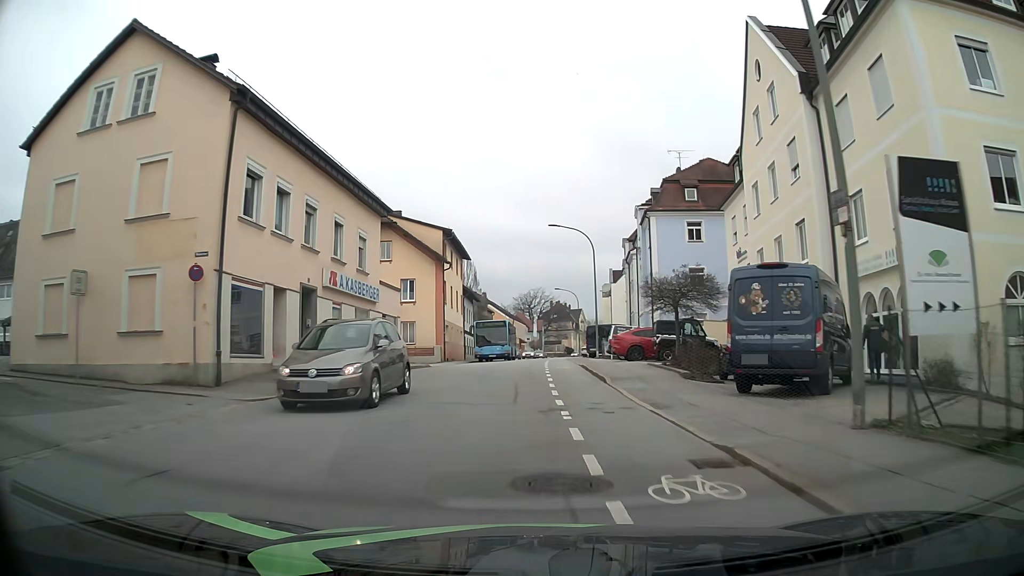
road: tertiary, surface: asphalt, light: Day
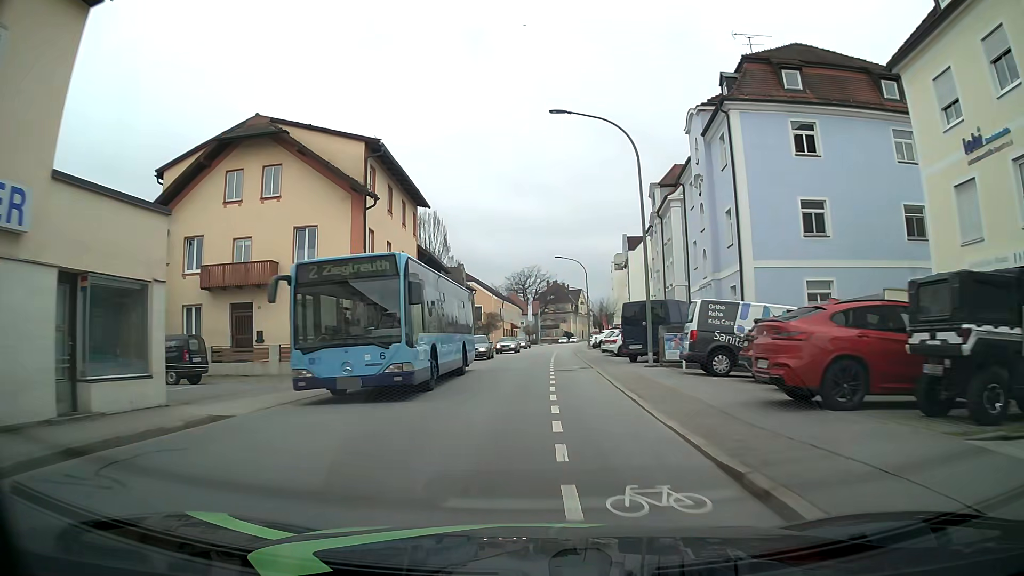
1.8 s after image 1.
(+0.5, +21.6) m; +2°
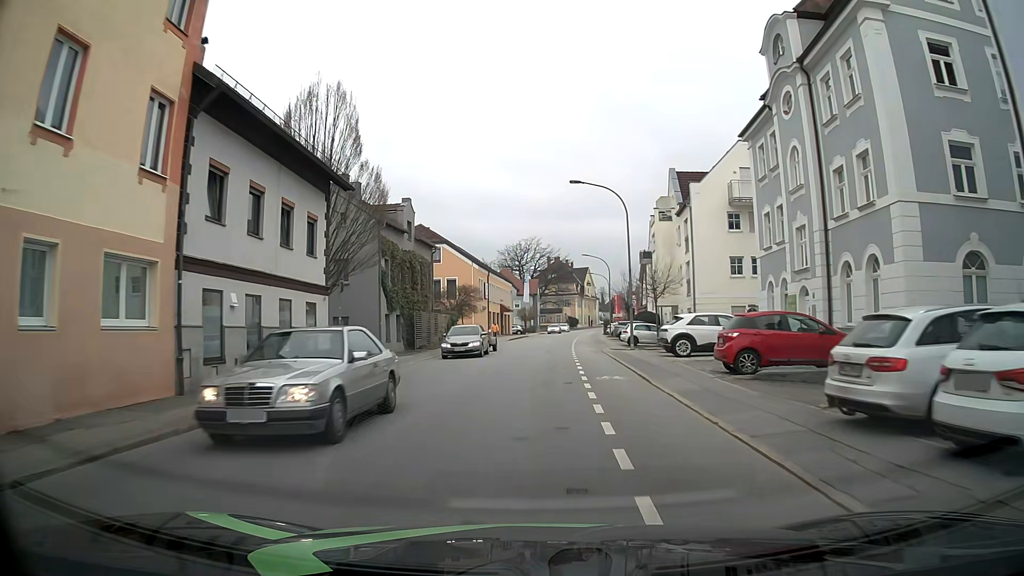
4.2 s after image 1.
(-0.4, +28.8) m; -1°
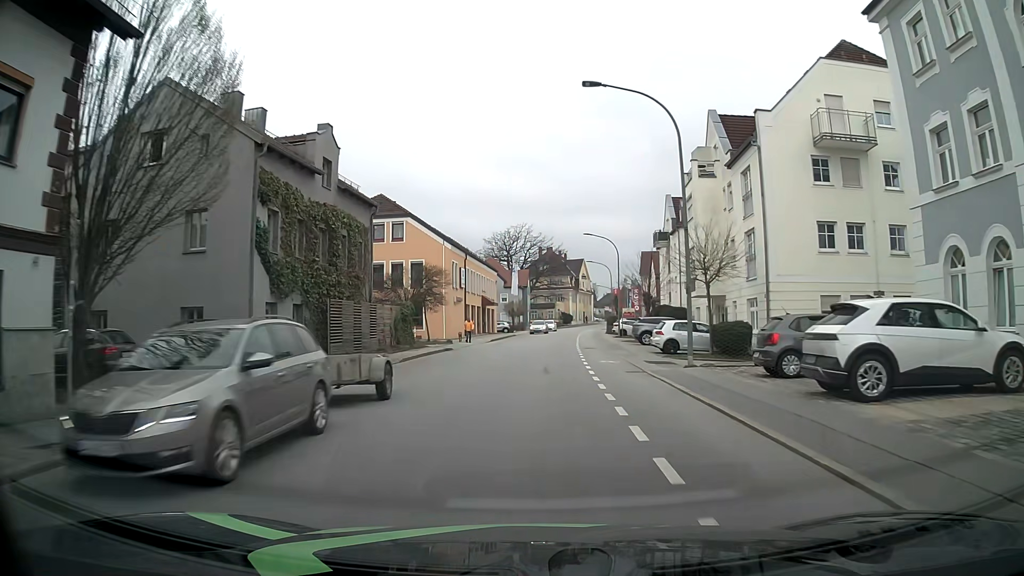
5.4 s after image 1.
(+0.1, +14.7) m; +1°
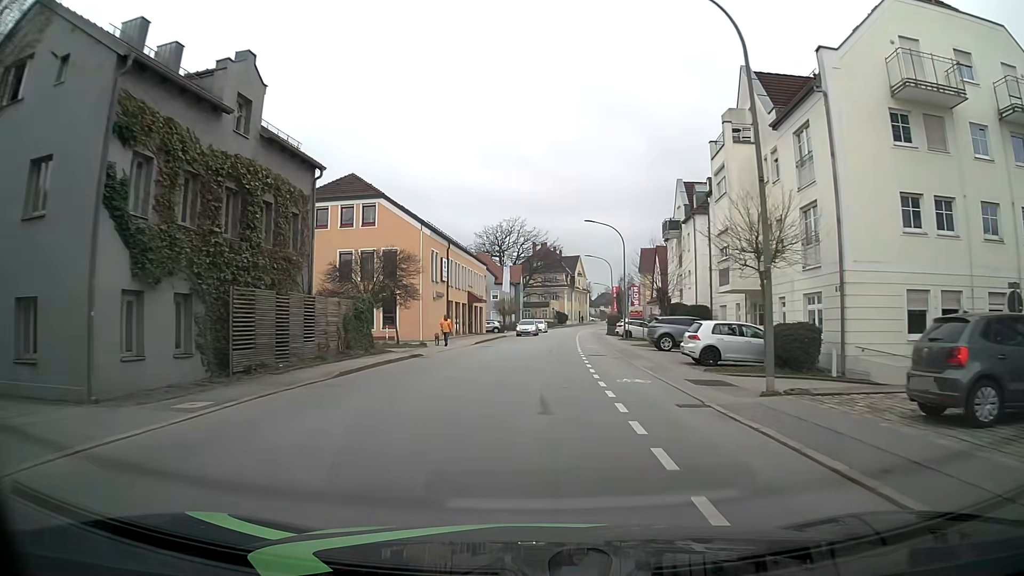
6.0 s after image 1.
(0.0, +7.4) m; 0°
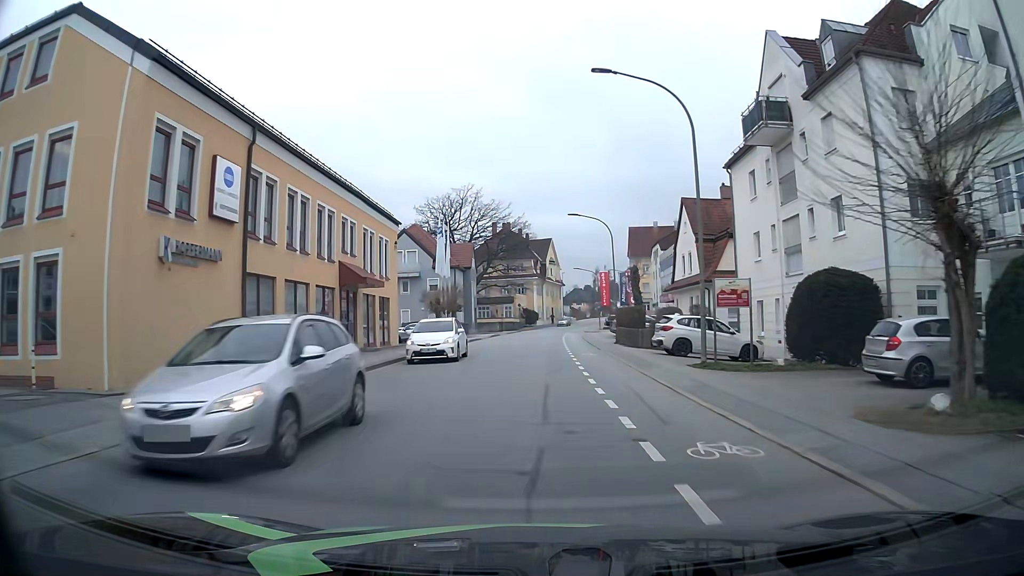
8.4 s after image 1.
(+0.8, +30.3) m; +3°
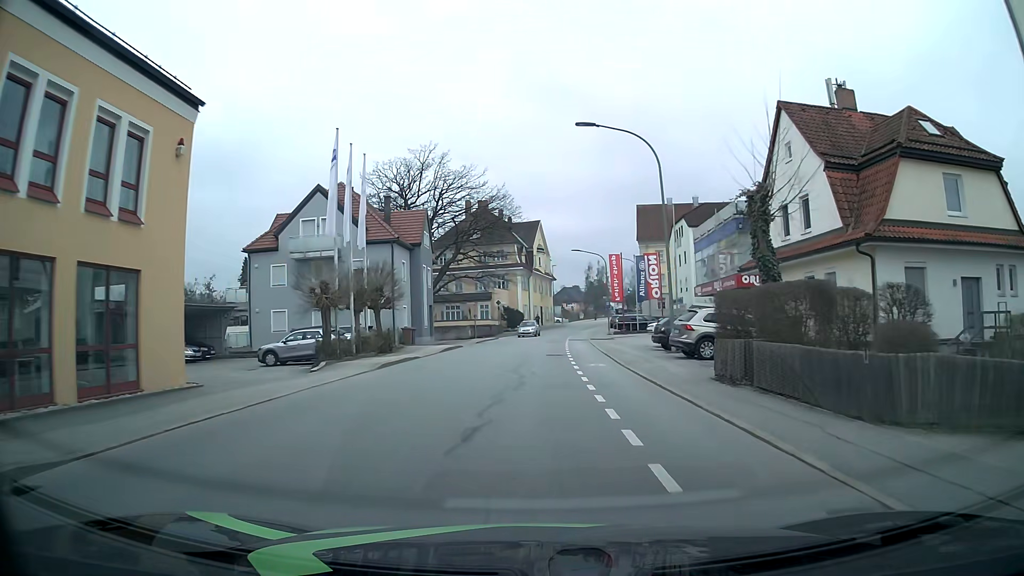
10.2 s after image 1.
(+0.2, +23.4) m; +1°
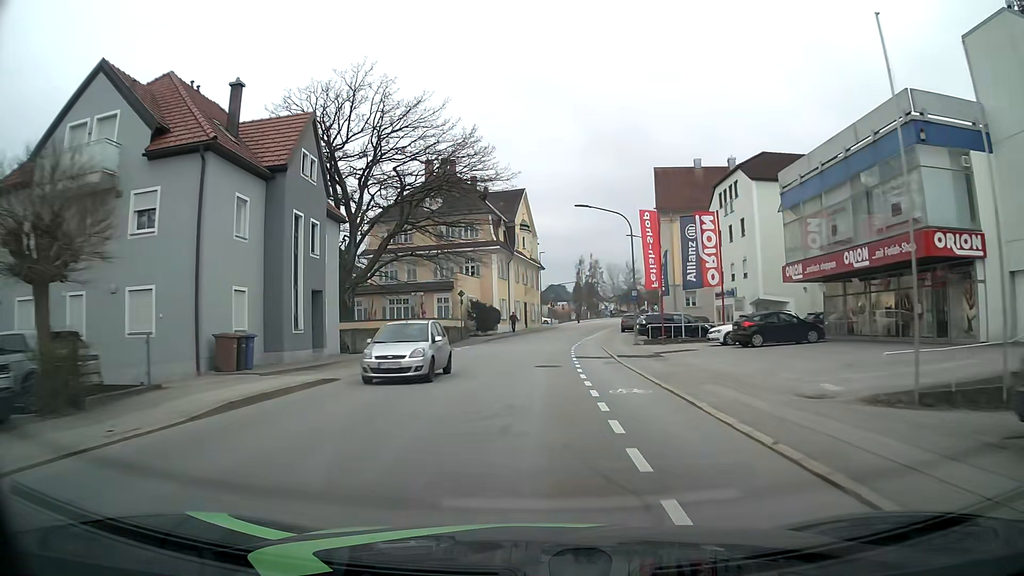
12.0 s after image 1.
(+0.4, +23.6) m; +1°
(0, +10) (0, +20) (+1, +30) (+1, +40) (+3, +50) (+4, +60) (+6, +70) (+8, +79) (+10, +89) (+12, +99) m
